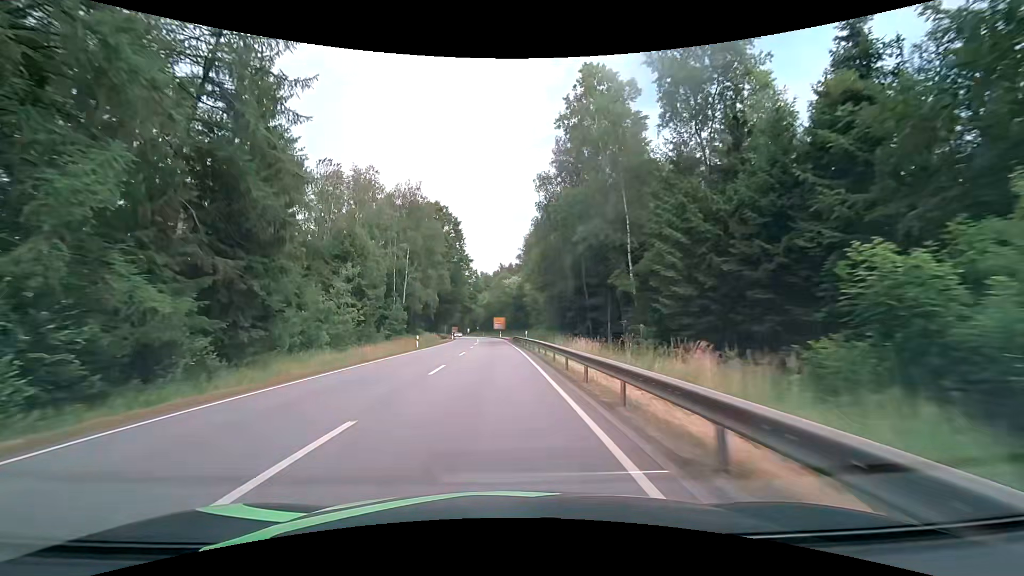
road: primary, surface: asphalt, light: Day
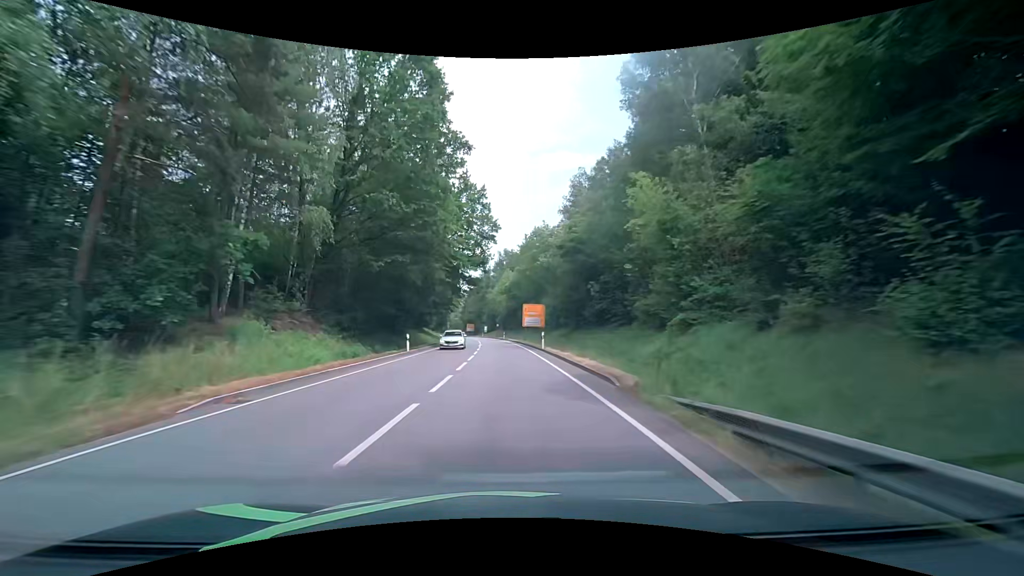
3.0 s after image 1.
(-1.6, +59.0) m; -3°
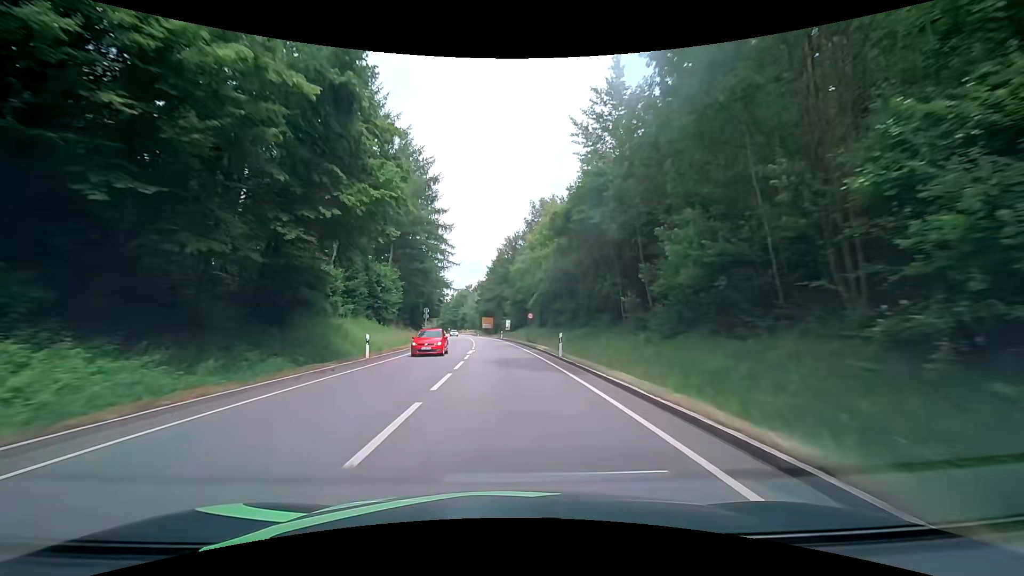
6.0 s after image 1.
(-1.3, +59.9) m; -4°
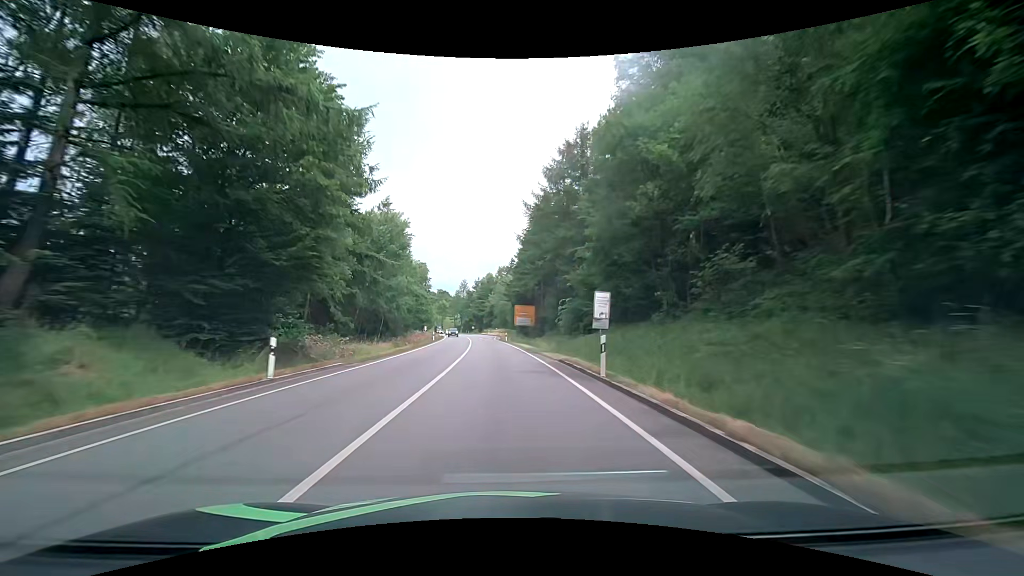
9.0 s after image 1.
(-0.7, +60.1) m; -3°
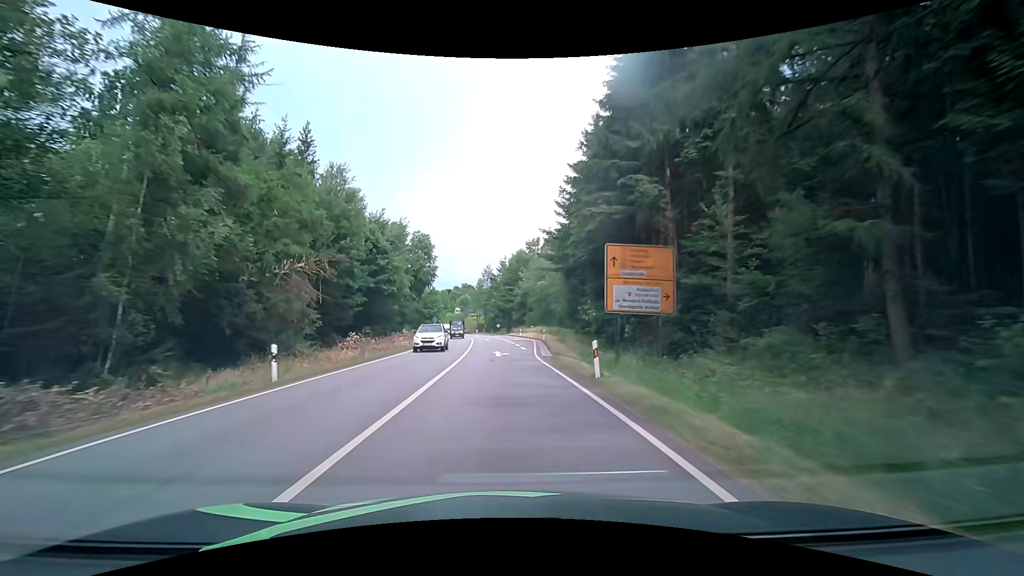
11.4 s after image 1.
(-1.8, +47.9) m; -5°
(0, +10) (0, +20) (0, +30) (0, +40) (-1, +50) (-1, +60) (-2, +70) (-3, +80) (-3, +90) (-4, +100) m
